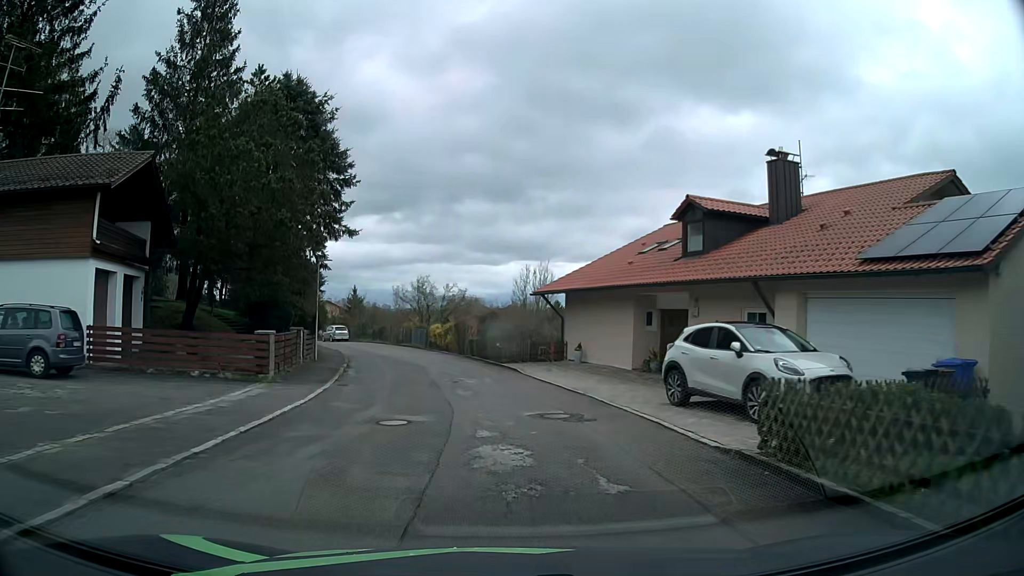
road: residential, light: Day
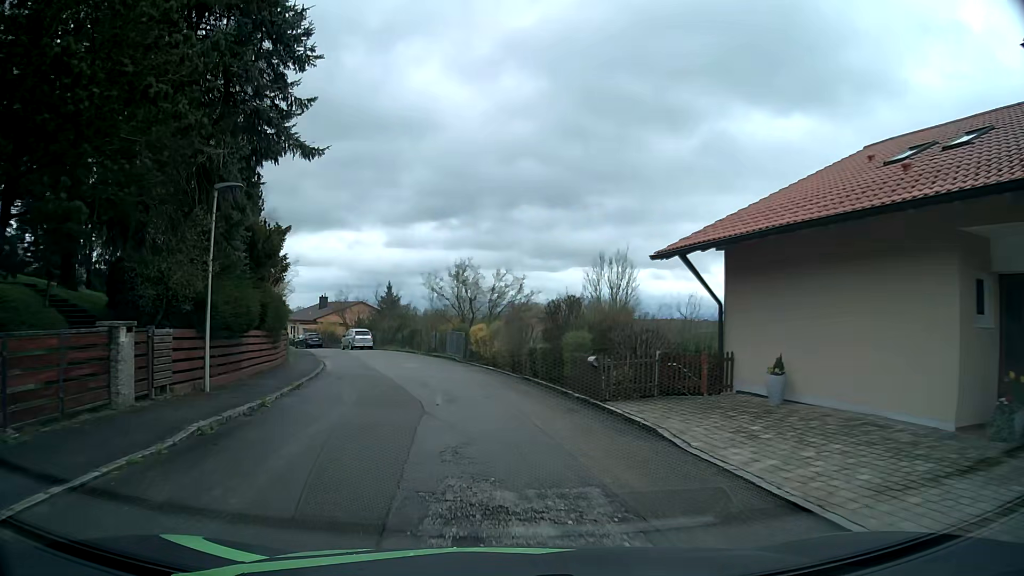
(-0.6, +15.0) m; -5°
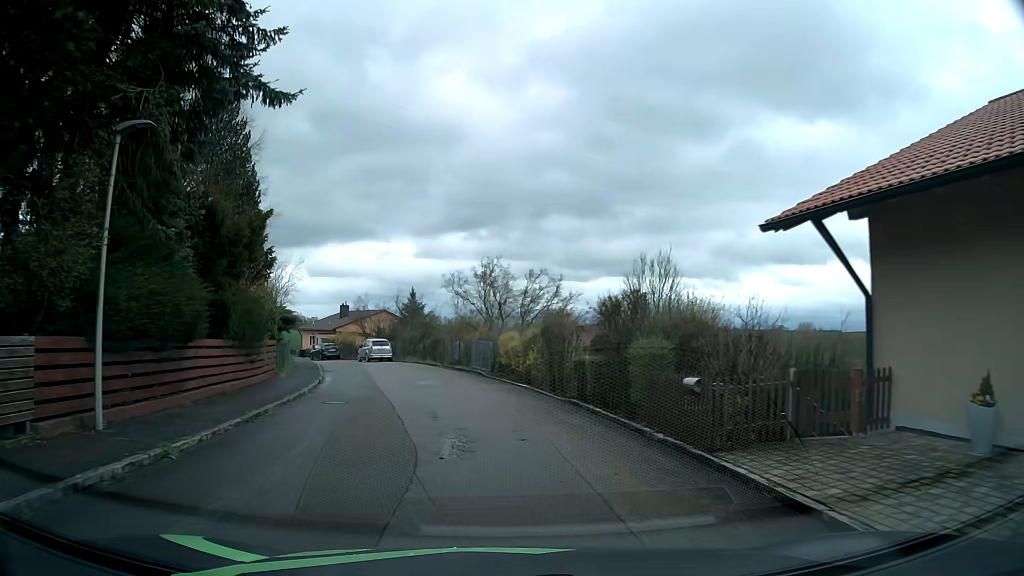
(-0.1, +5.0) m; -4°
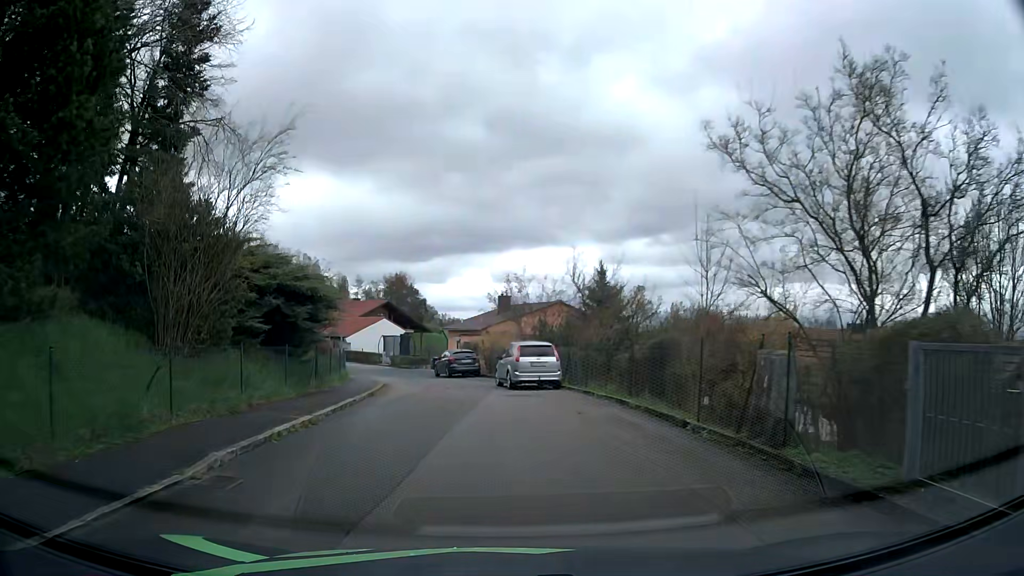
(-2.6, +23.9) m; -15°
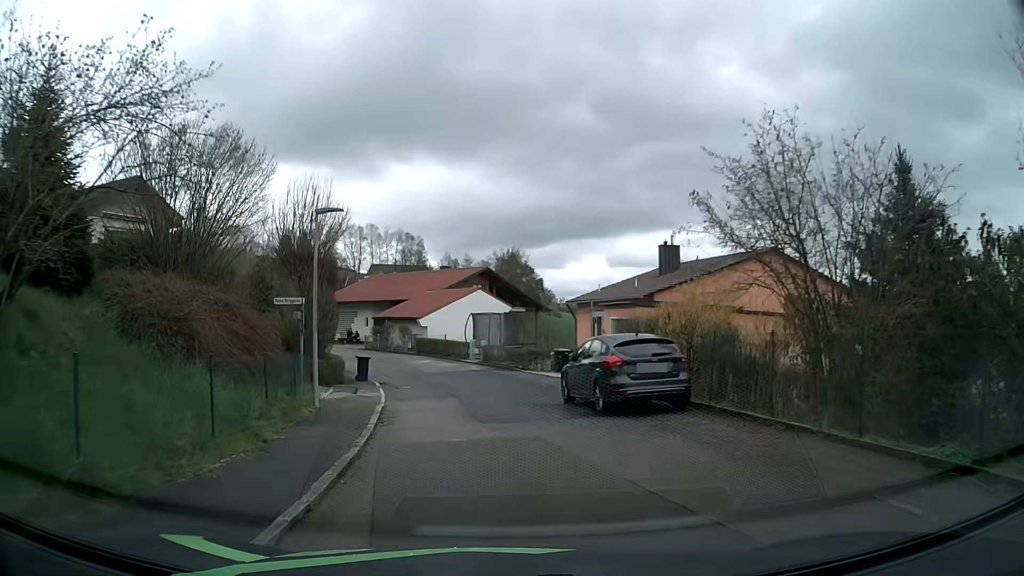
(-2.2, +23.0) m; -10°
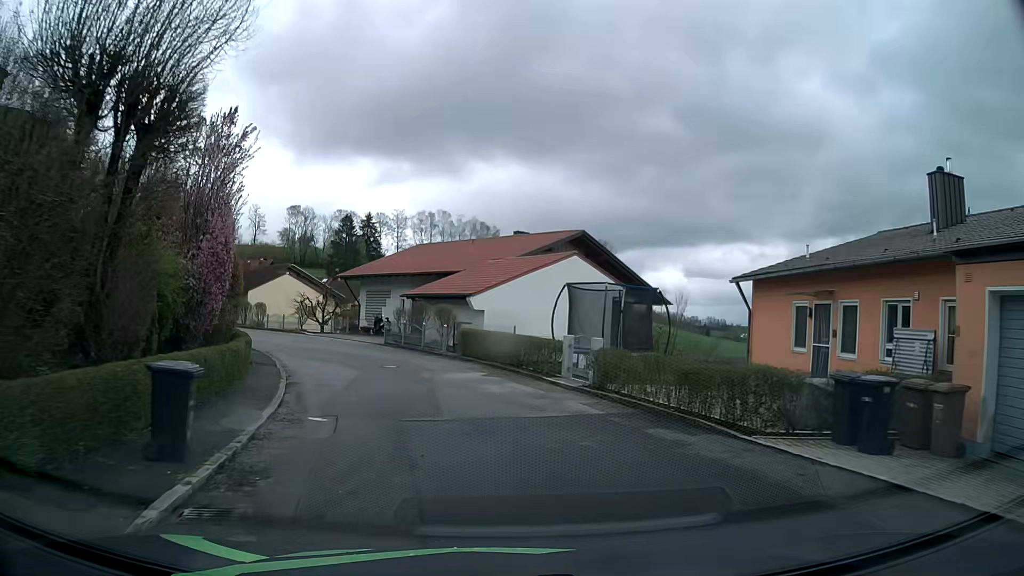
(-1.2, +18.8) m; -7°
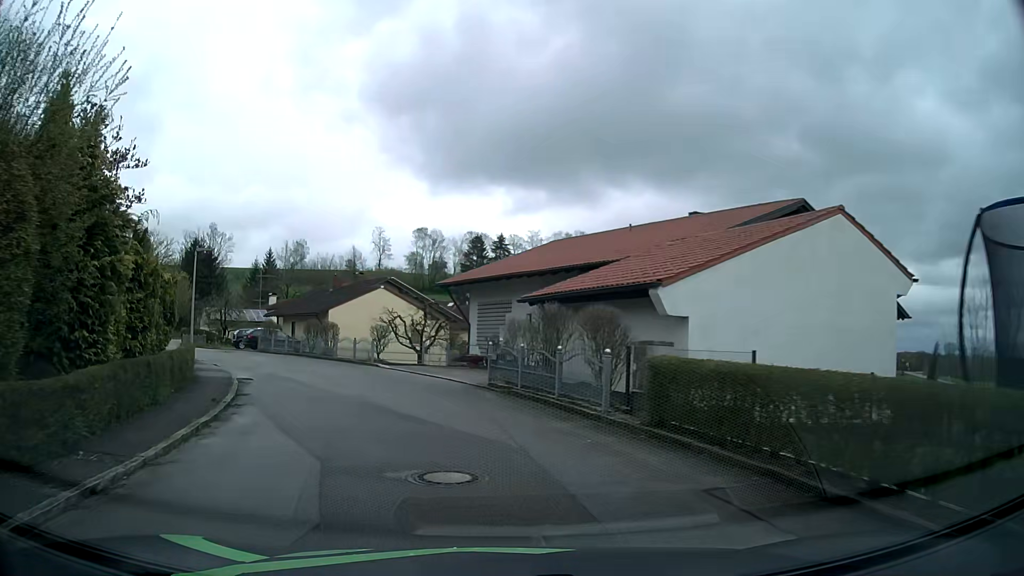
(-0.9, +13.9) m; -10°
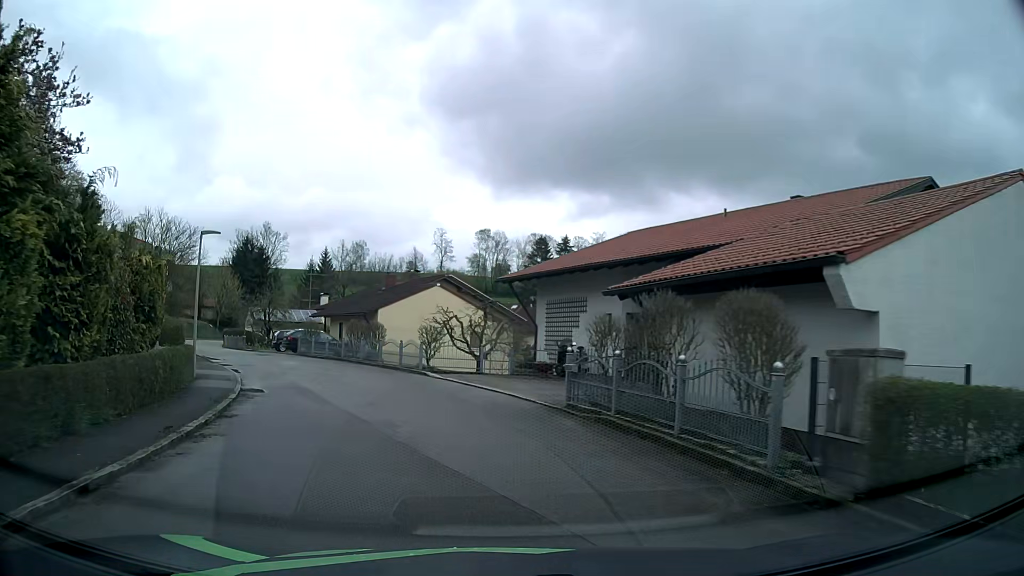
(-0.2, +4.5) m; -5°
(-1, +10) (-4, +19) (-9, +28) (-14, +36) (-20, +45) (-25, +53) (-29, +62) (-32, +72) (-34, +82) (-33, +92) m
